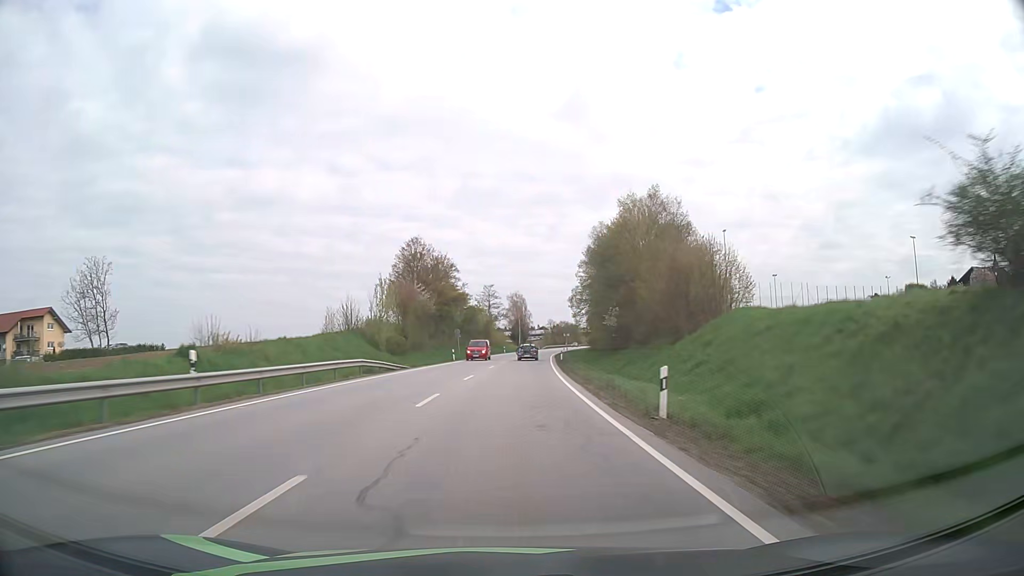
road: primary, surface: asphalt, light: Day
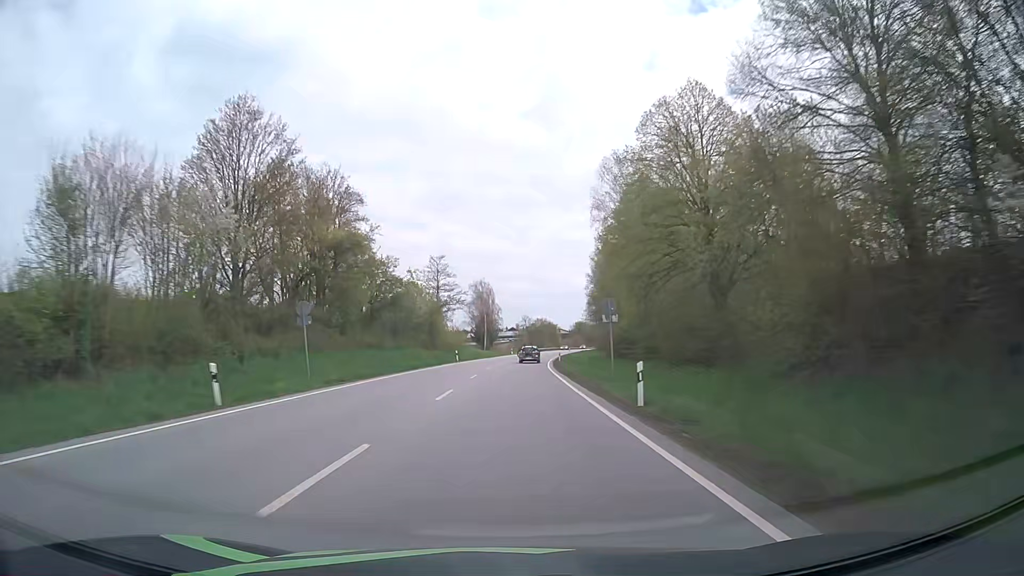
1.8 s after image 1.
(+1.3, +47.4) m; +3°
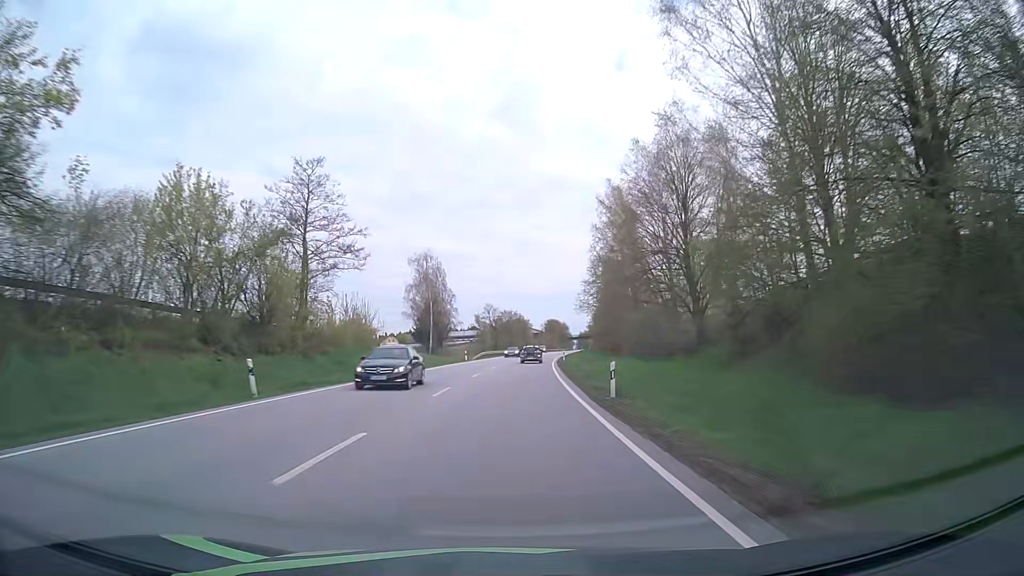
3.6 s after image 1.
(+1.2, +47.3) m; +3°
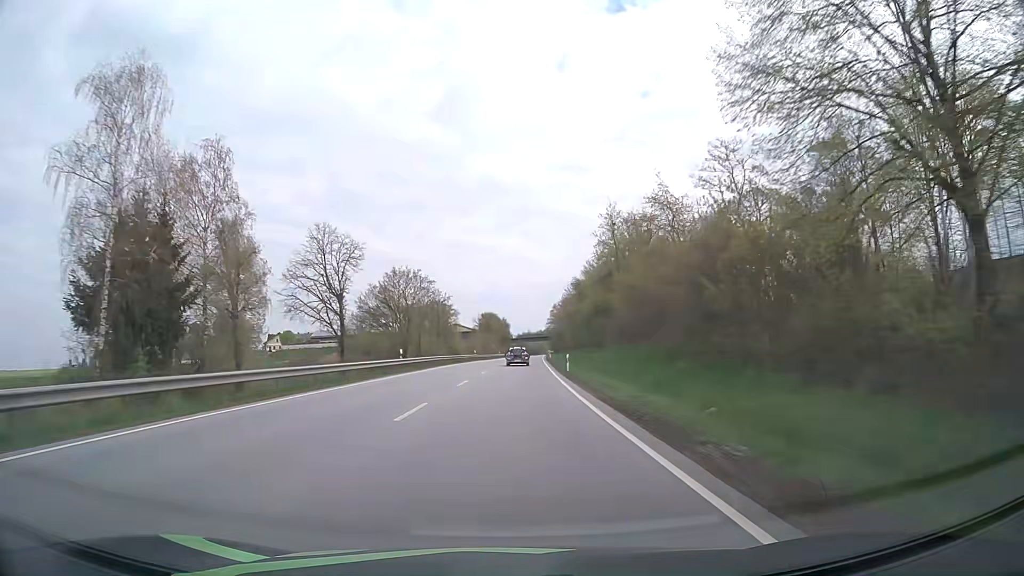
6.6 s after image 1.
(+3.7, +78.7) m; +6°
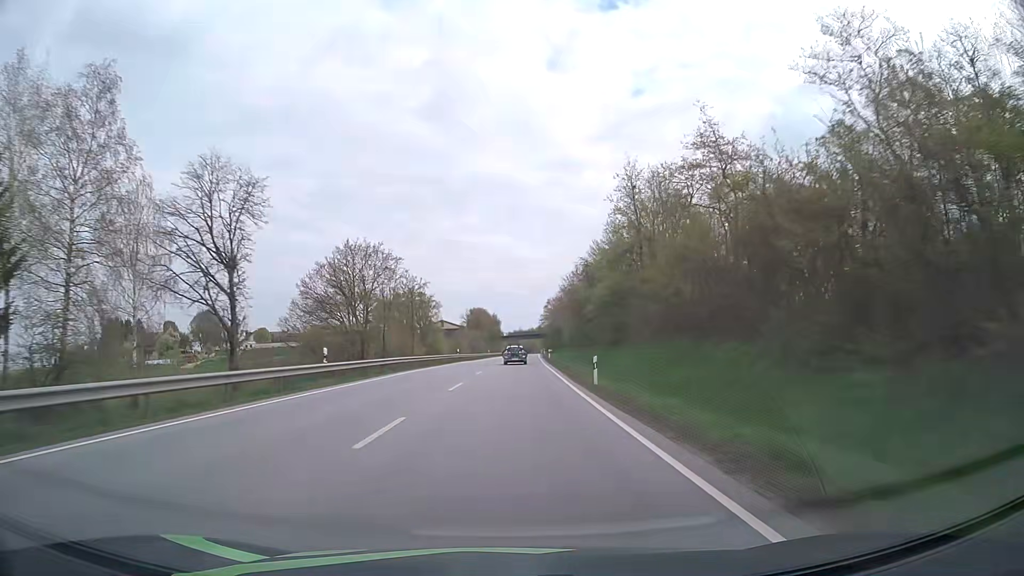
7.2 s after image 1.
(+0.1, +15.7) m; +1°
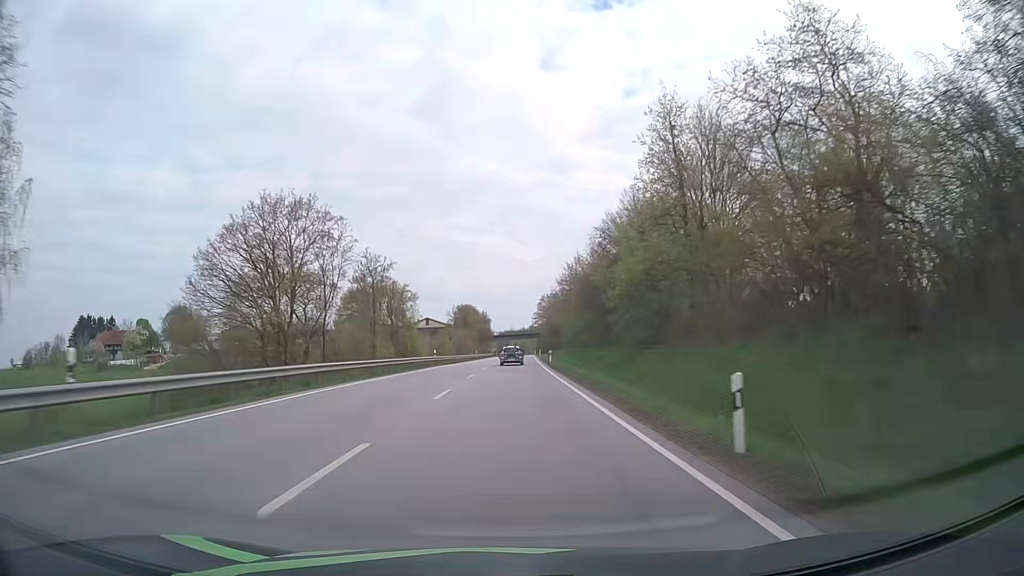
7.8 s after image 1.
(+0.2, +15.7) m; +1°
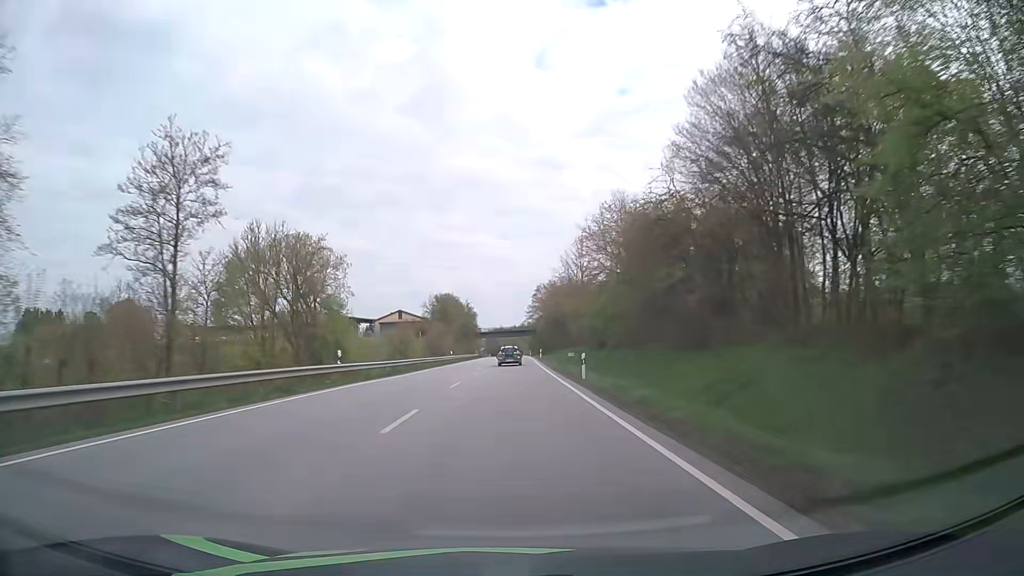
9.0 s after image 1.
(+0.2, +31.2) m; +1°
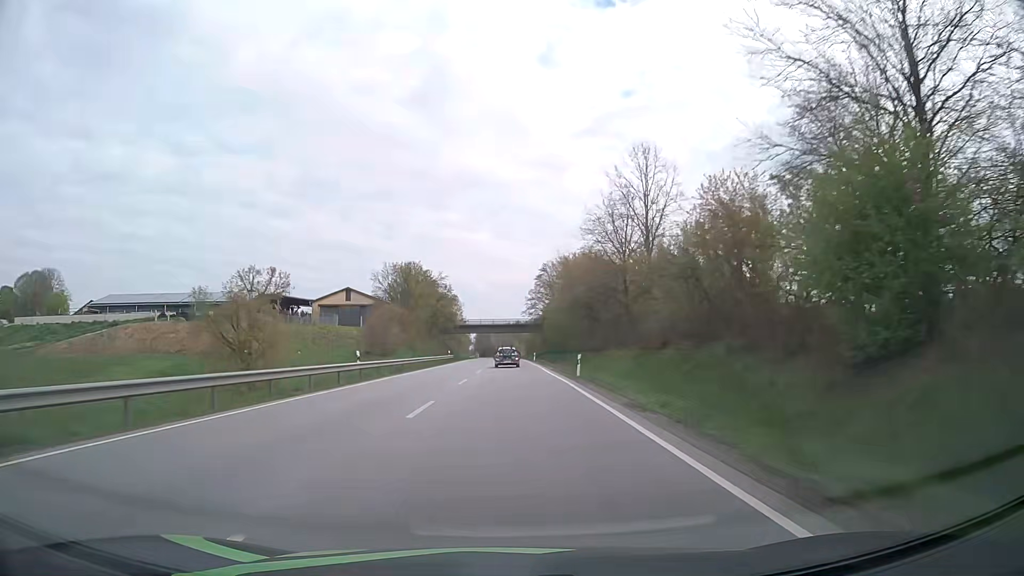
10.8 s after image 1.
(+0.3, +46.3) m; 0°
(0, +10) (0, +20) (0, +30) (0, +40) (0, +50) (0, +60) (0, +70) (0, +80) (0, +90) (0, +100) m
